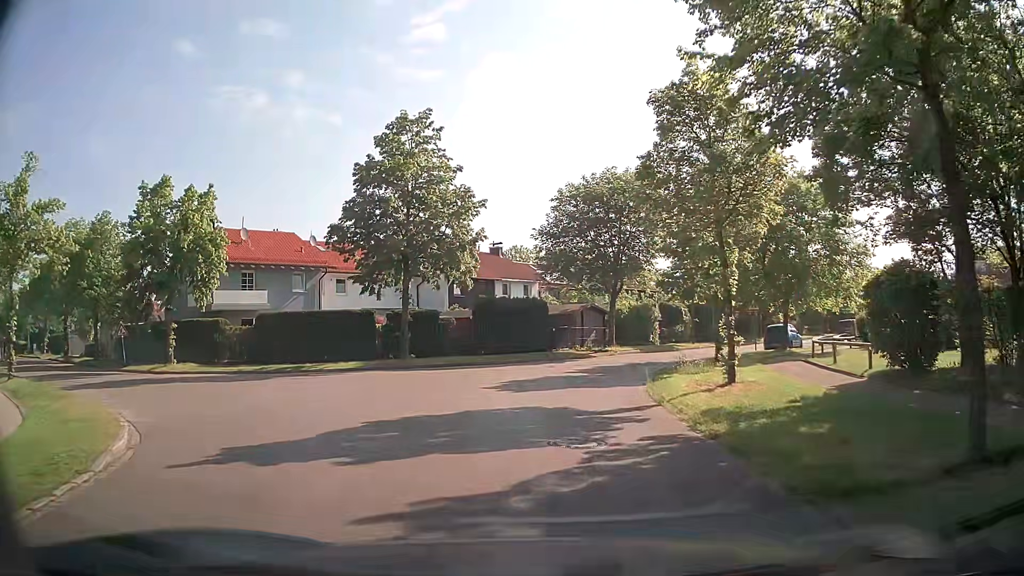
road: residential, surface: asphalt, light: Day
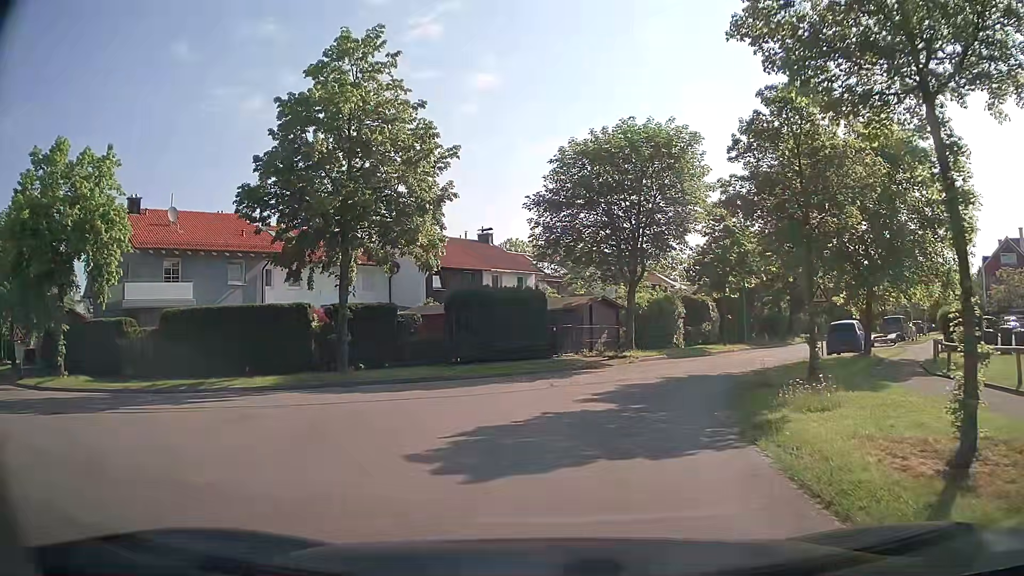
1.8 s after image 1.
(-0.1, +8.9) m; 0°
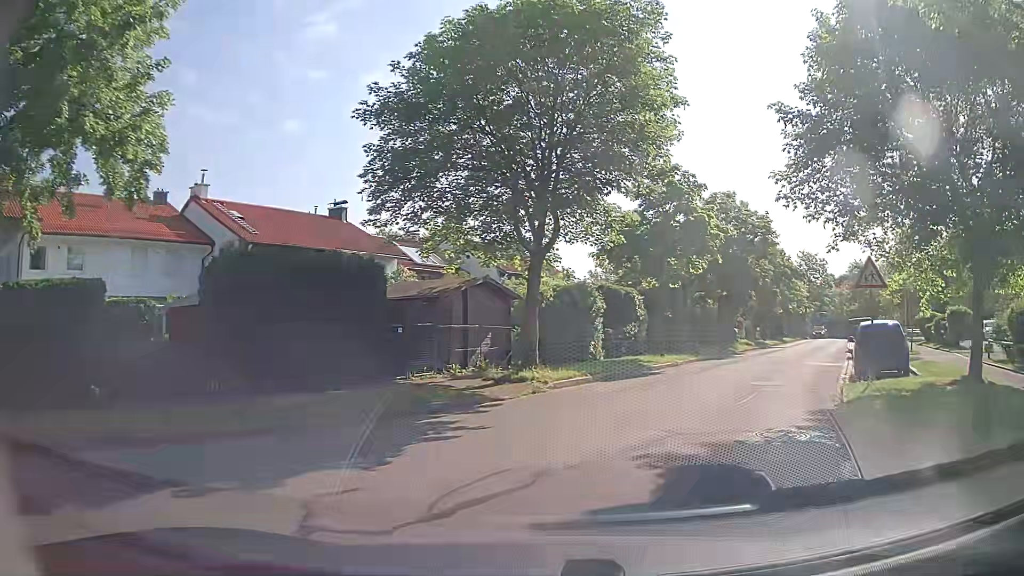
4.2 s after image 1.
(+0.6, +12.1) m; +8°
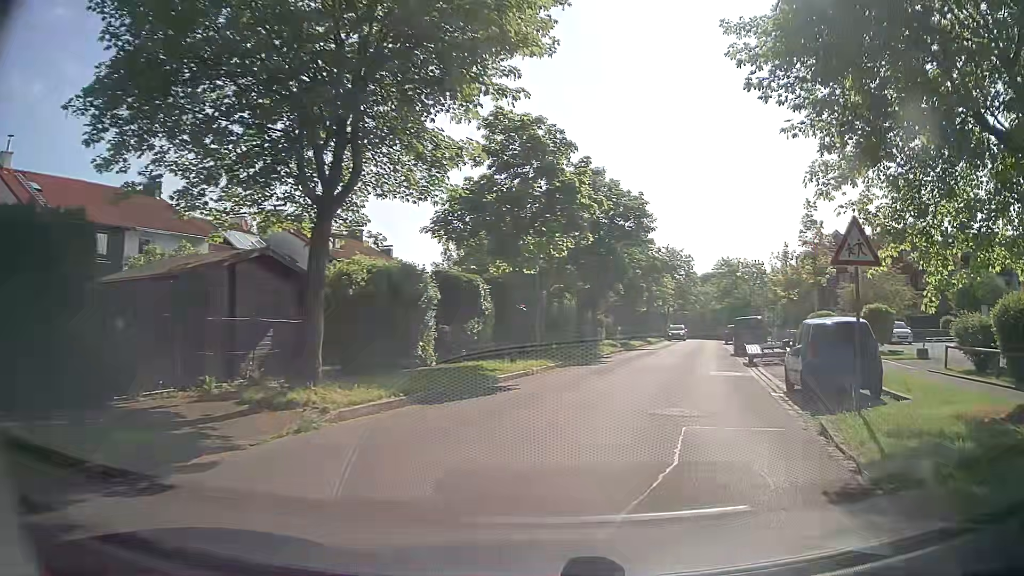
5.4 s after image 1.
(+0.6, +6.0) m; +12°
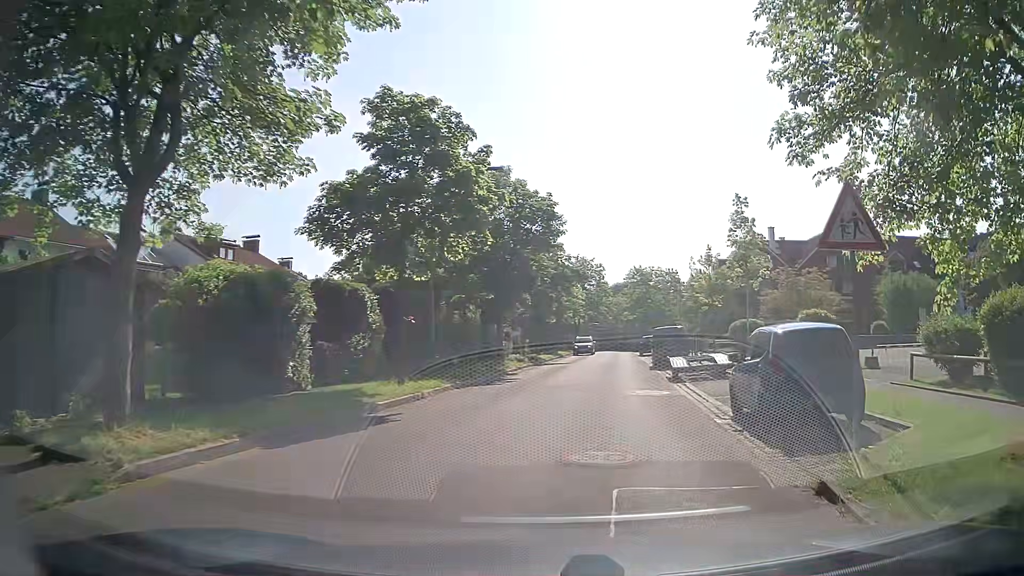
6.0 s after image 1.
(+0.3, +3.0) m; +9°
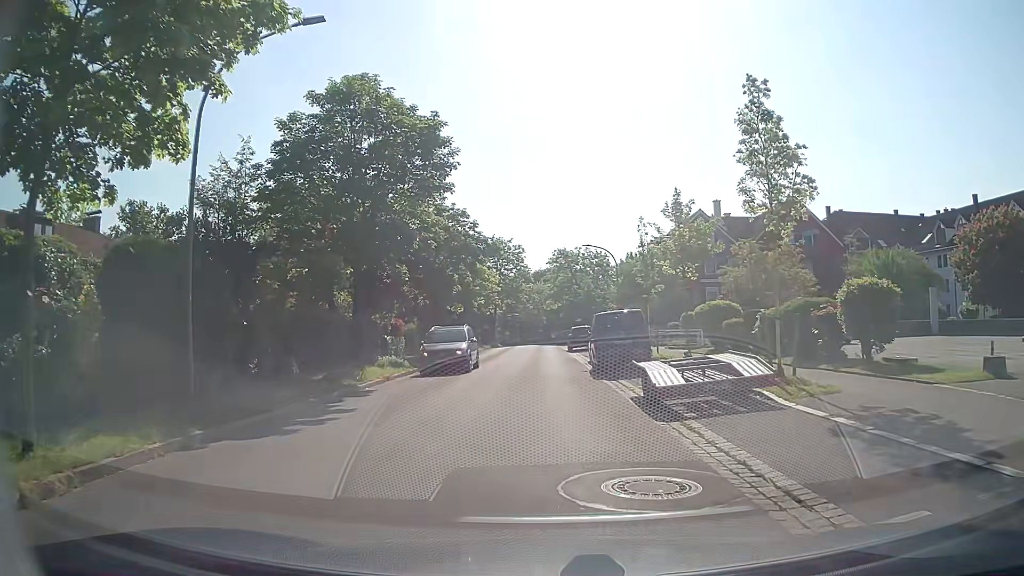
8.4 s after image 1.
(+1.0, +11.4) m; +6°
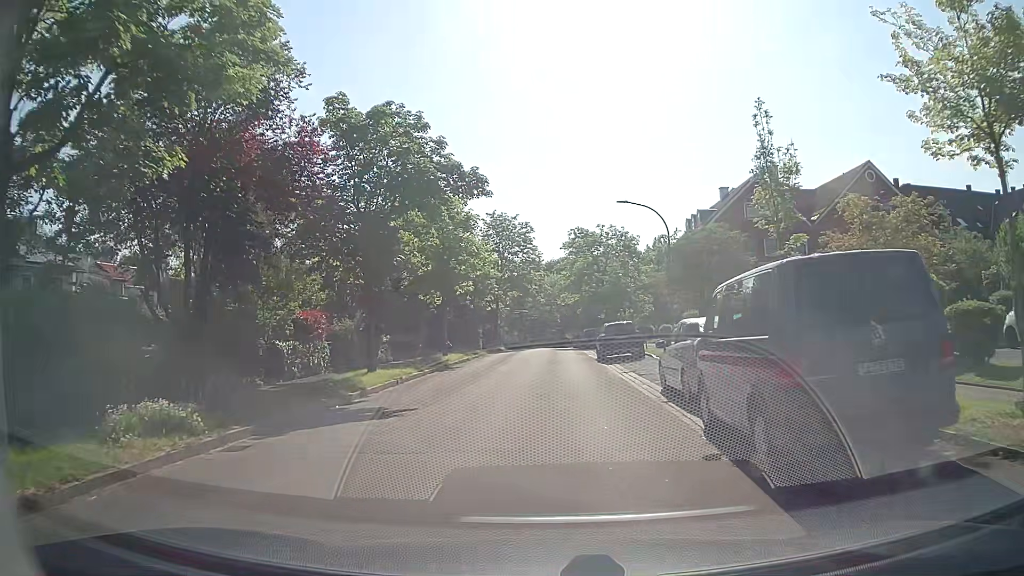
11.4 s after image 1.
(0.0, +16.1) m; 0°
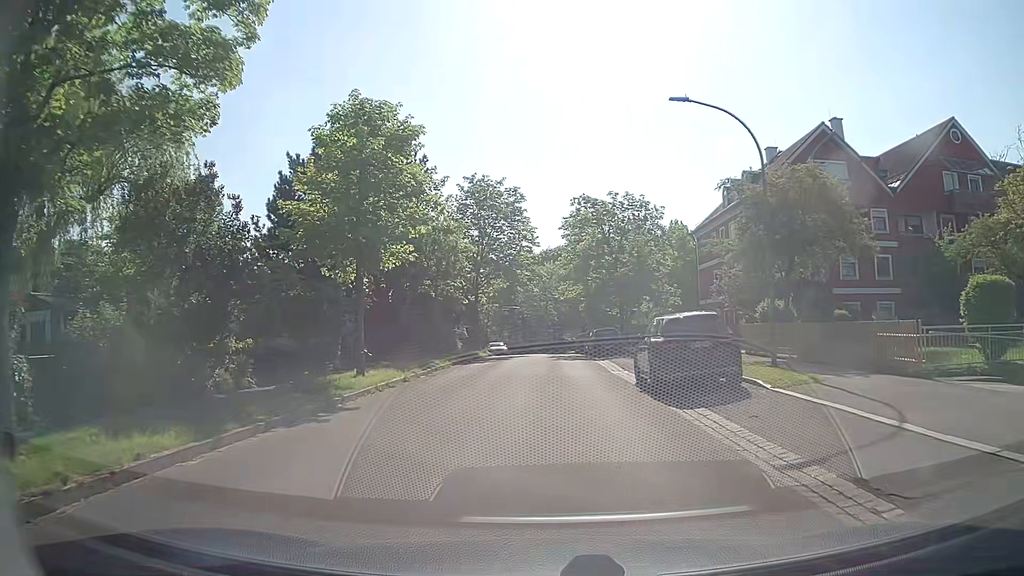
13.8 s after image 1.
(-0.1, +15.0) m; 0°
